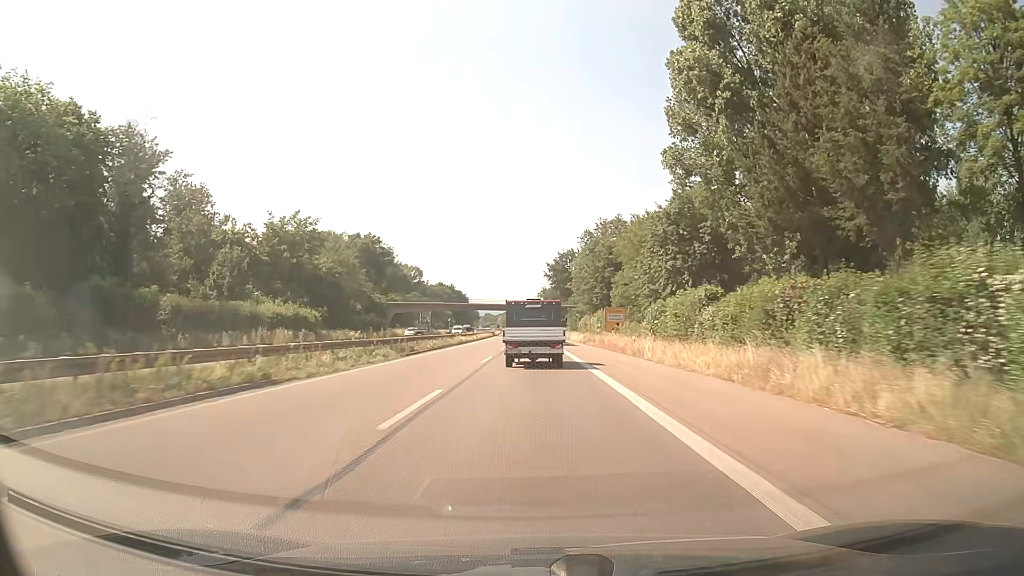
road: trunk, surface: asphalt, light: Day
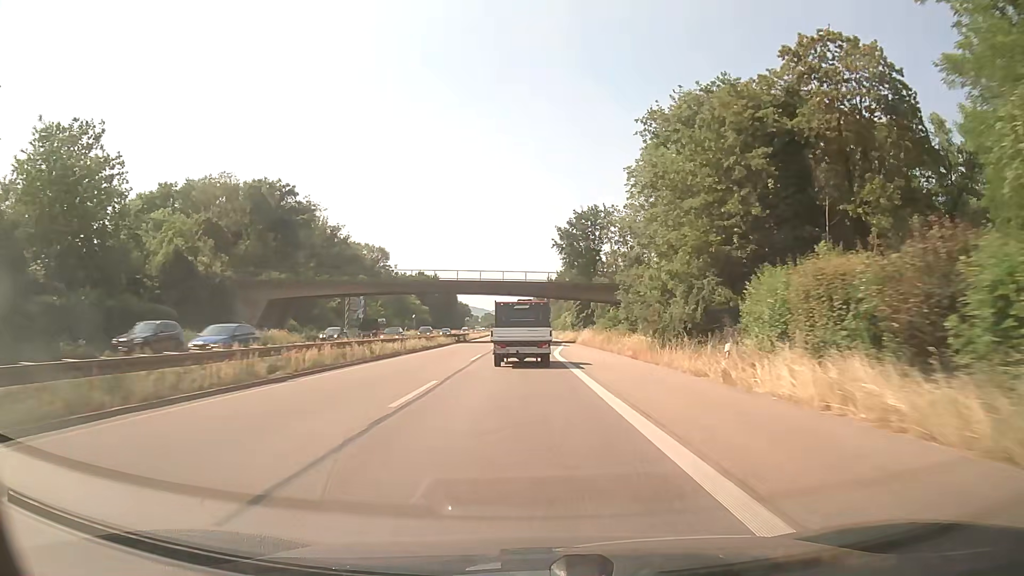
(-0.1, +70.6) m; 0°
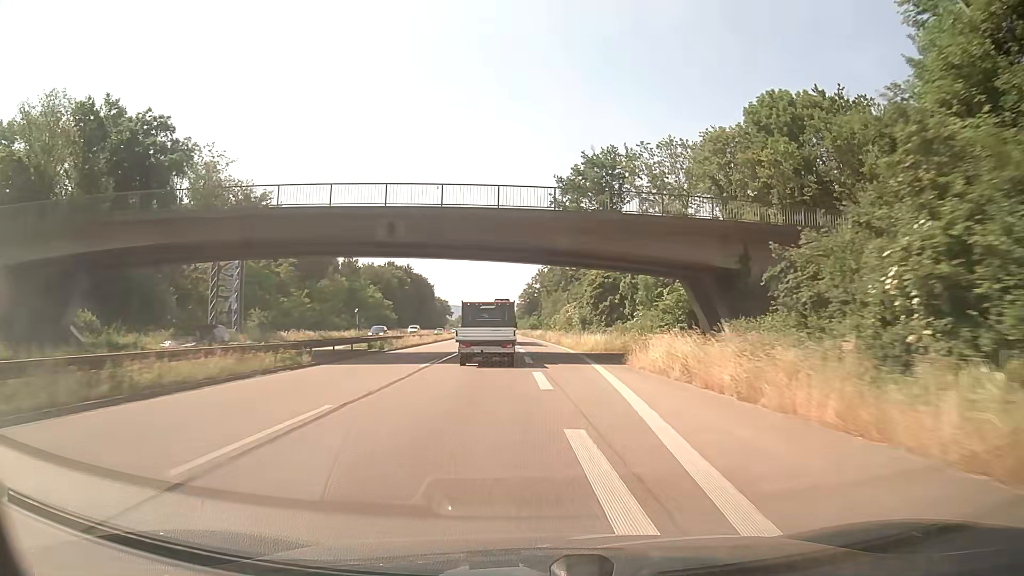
(0.0, +42.7) m; +1°
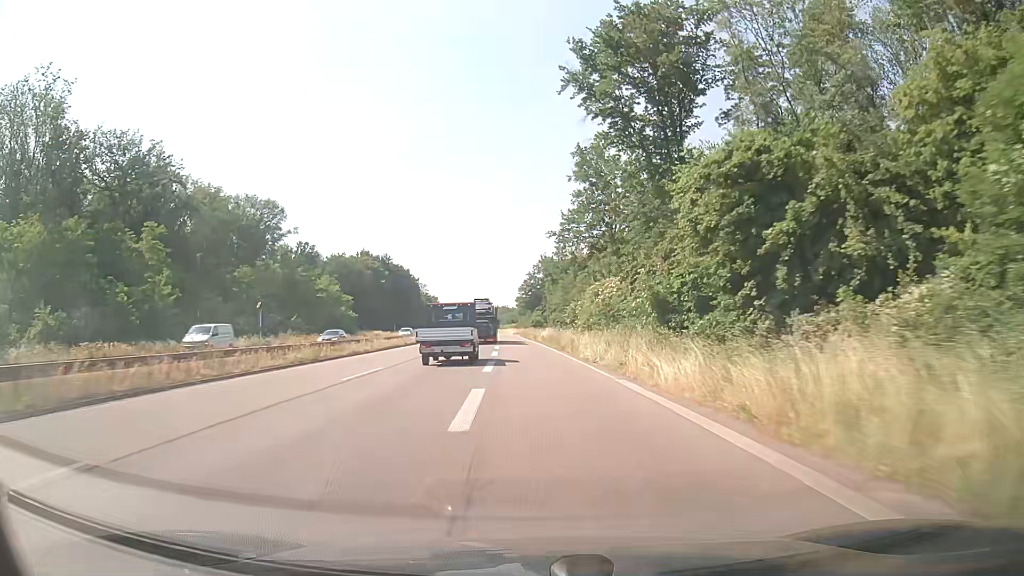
(0.0, +42.0) m; -1°
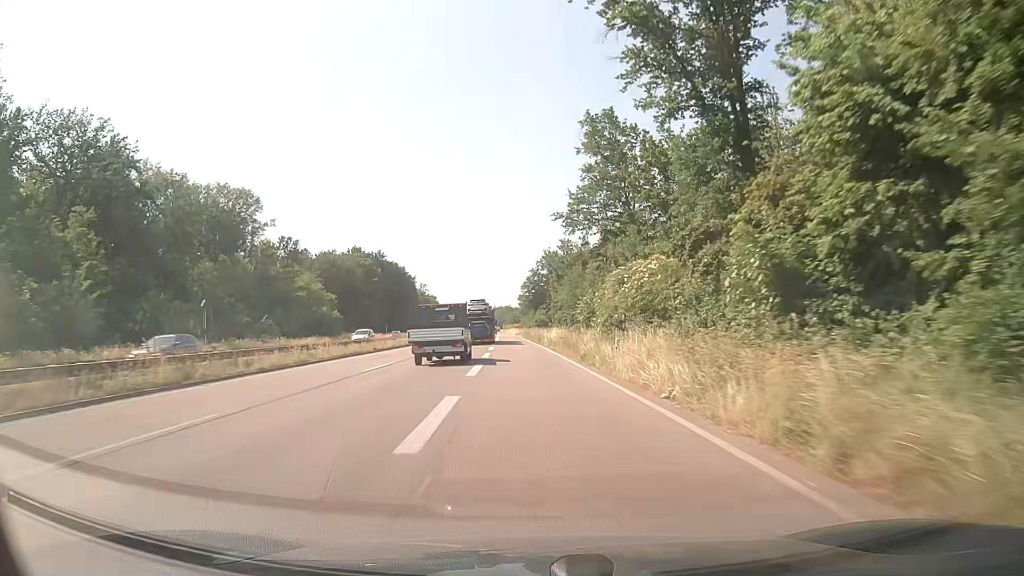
(+0.3, +13.7) m; +1°
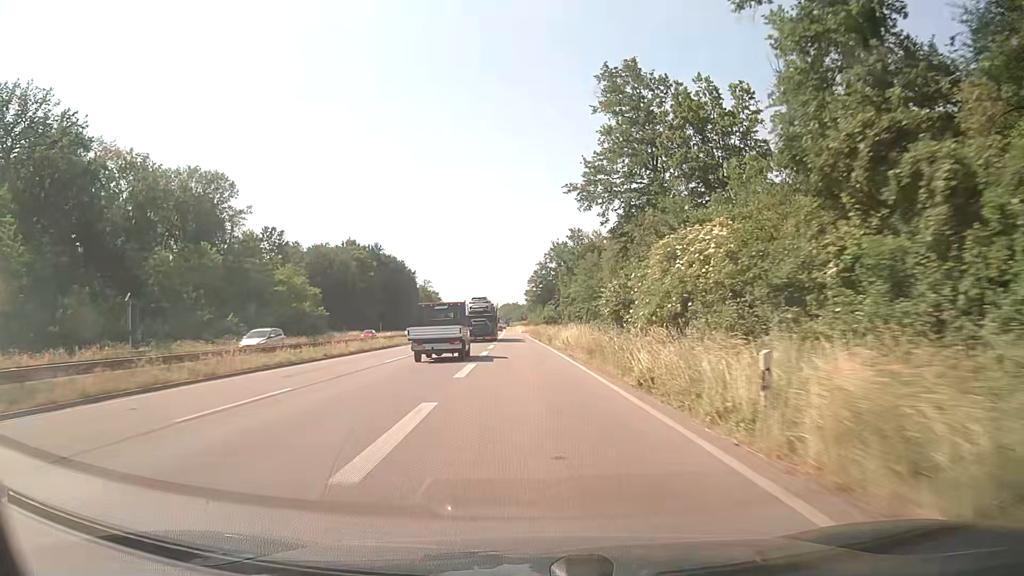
(-0.2, +13.3) m; -1°
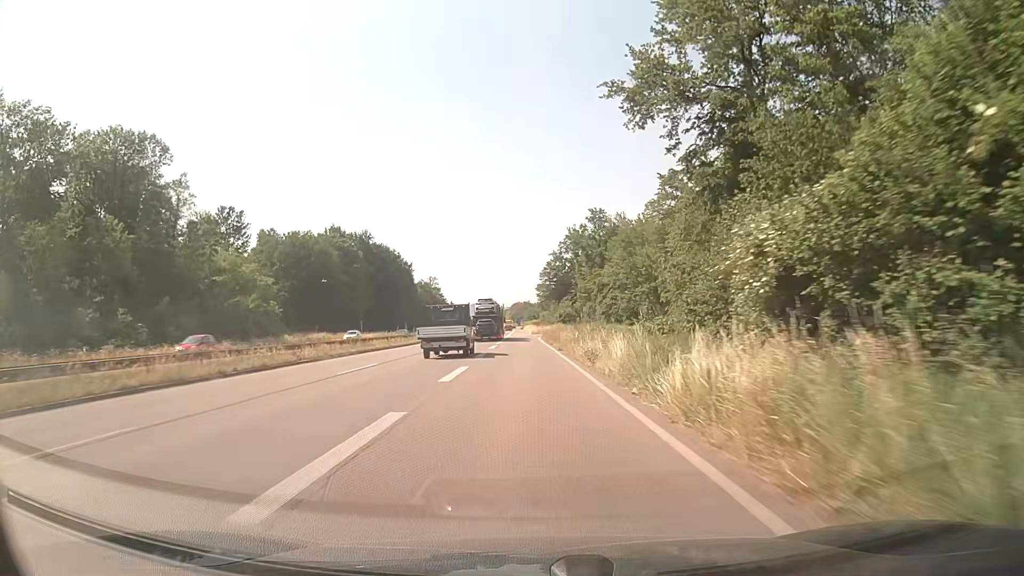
(-0.1, +25.1) m; 0°
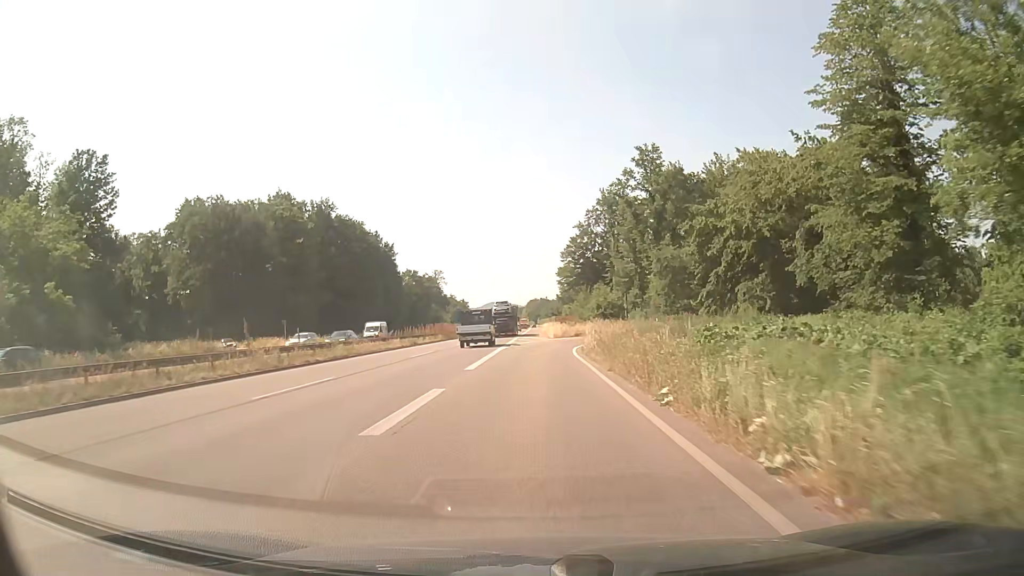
(-0.8, +43.7) m; -1°
(0, +10) (0, +20) (0, +30) (0, +40) (+2, +50) (+6, +59) (+12, +67) (+20, +73) (+30, +75) (+40, +75) m
